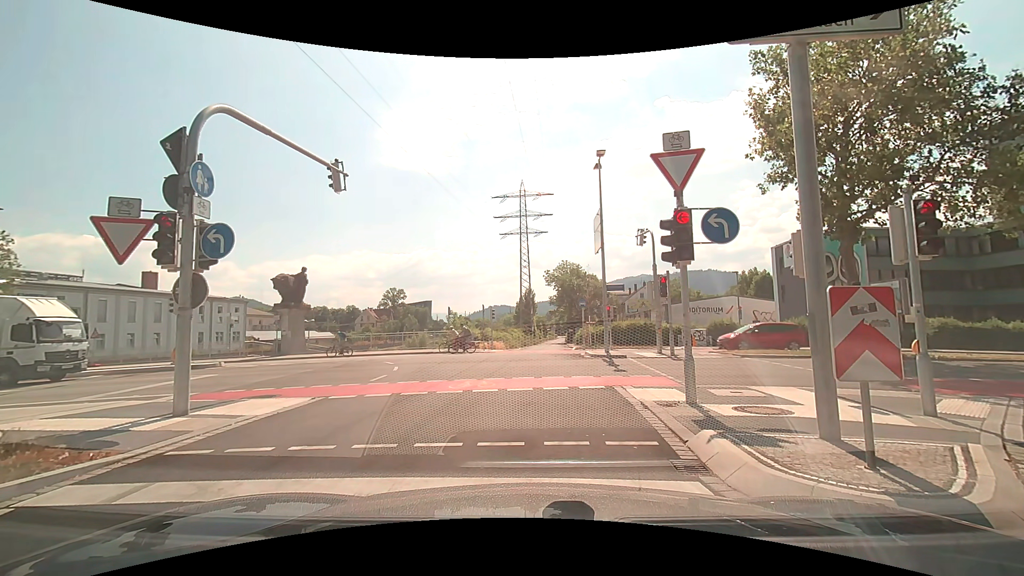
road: trunk_link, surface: asphalt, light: Day
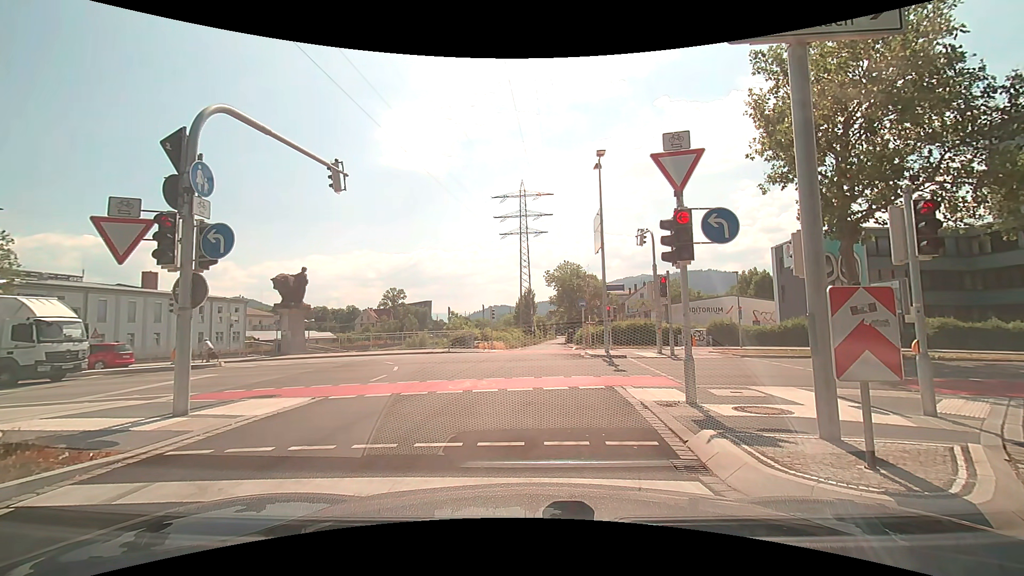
(0.0, 0.0) m; 0°
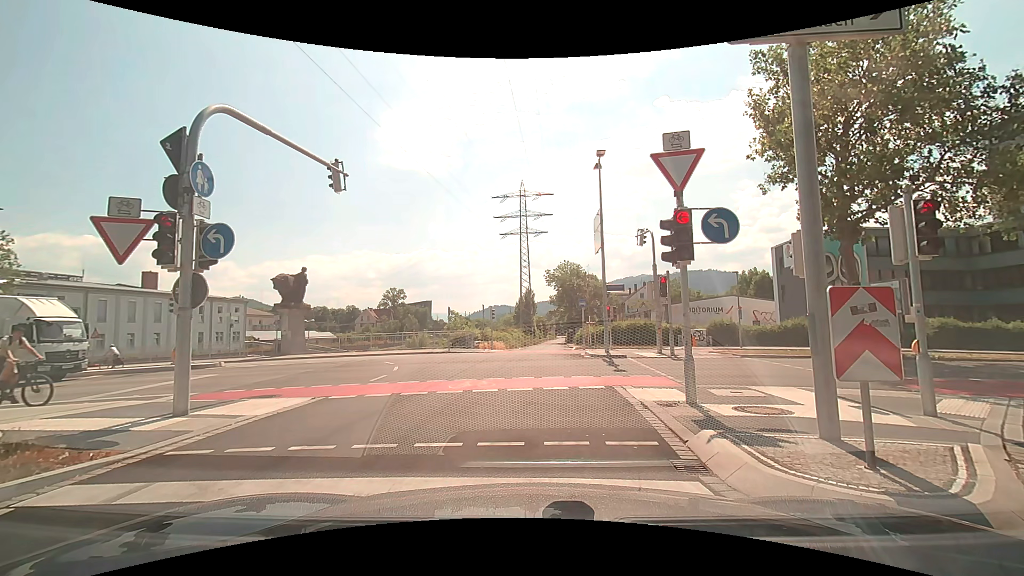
(0.0, 0.0) m; 0°
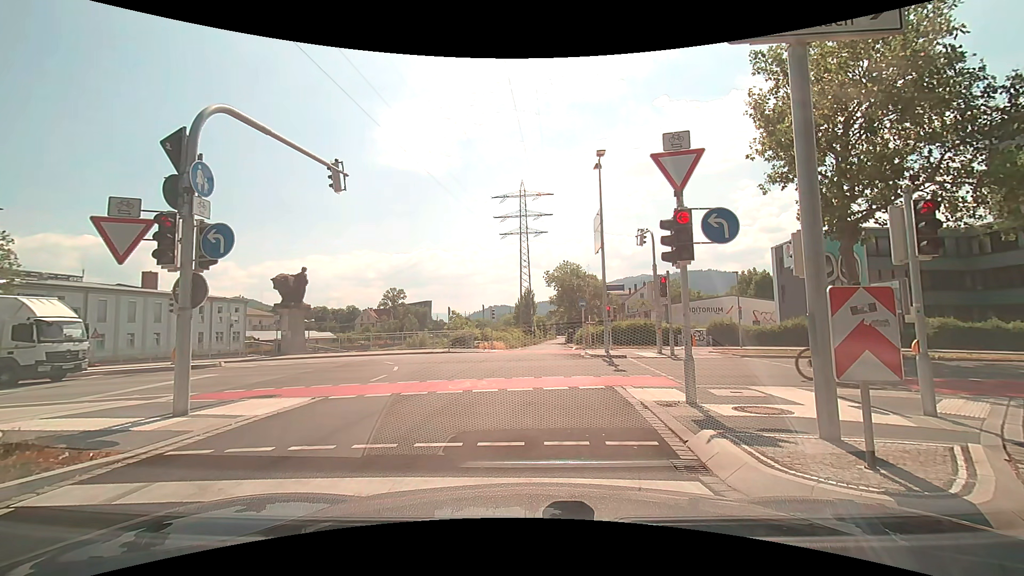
(0.0, 0.0) m; 0°
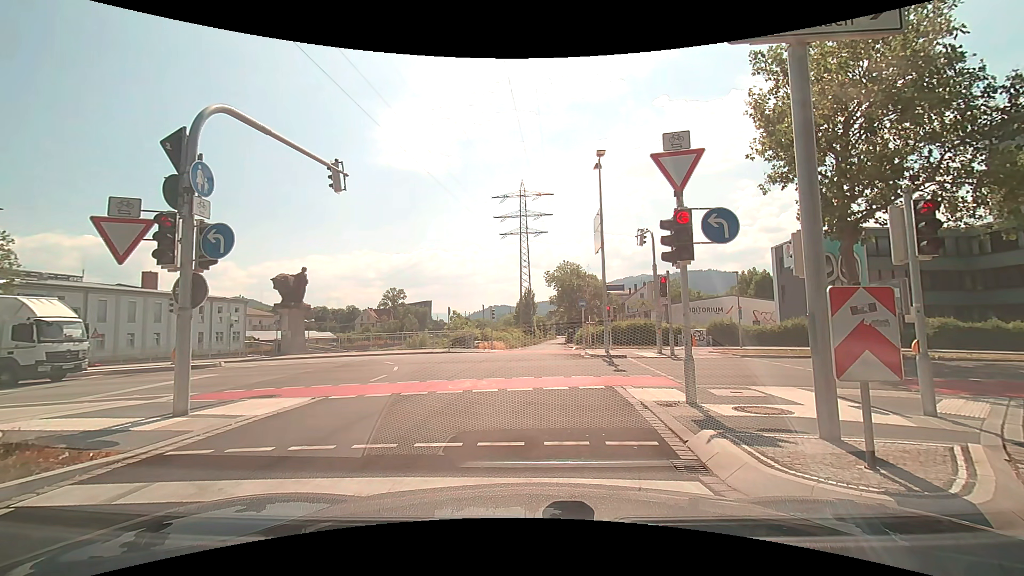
(0.0, 0.0) m; 0°
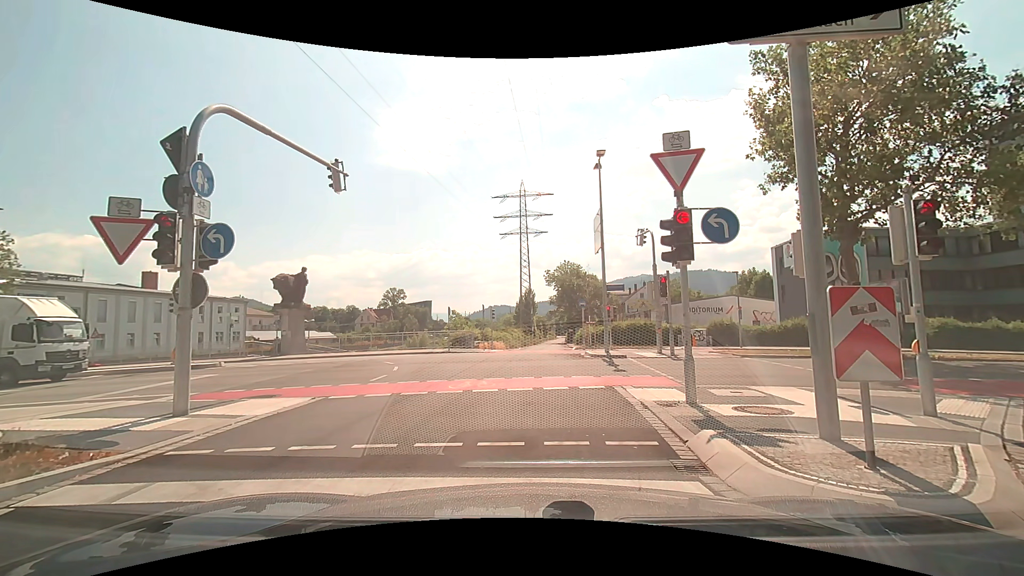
(0.0, 0.0) m; 0°
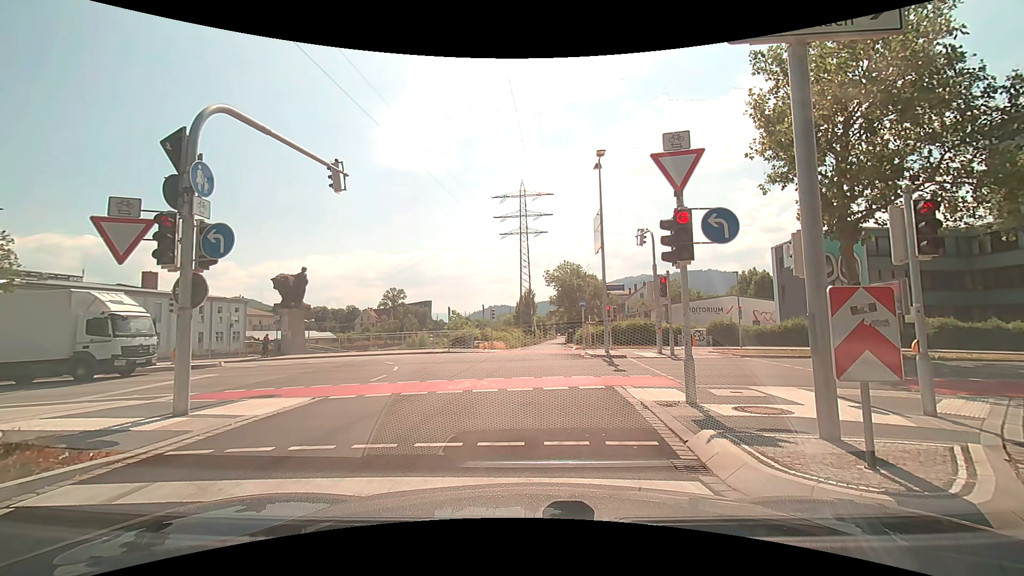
(0.0, 0.0) m; 0°
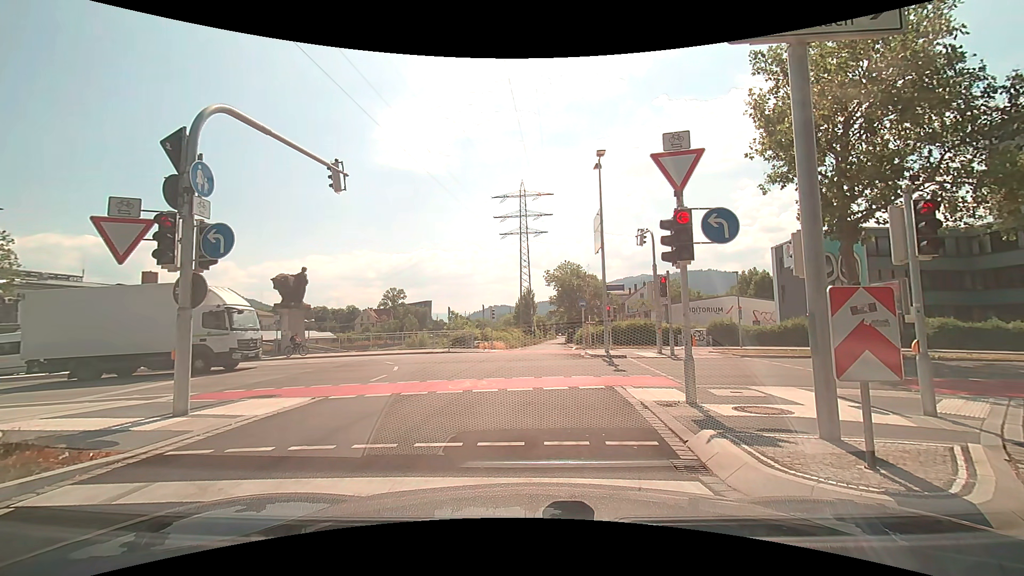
(0.0, 0.0) m; 0°
